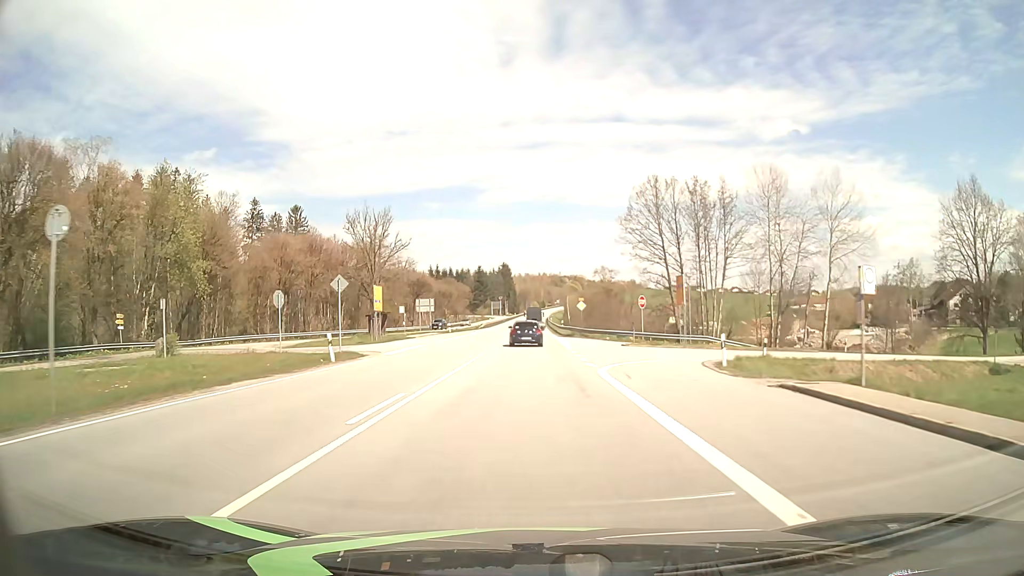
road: primary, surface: asphalt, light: Day
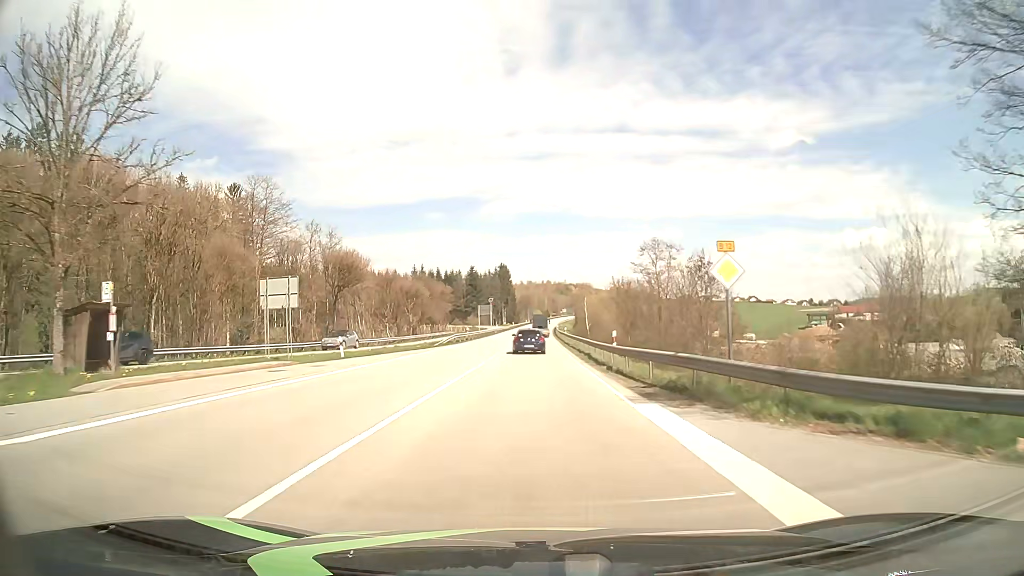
(-0.1, +43.7) m; -1°
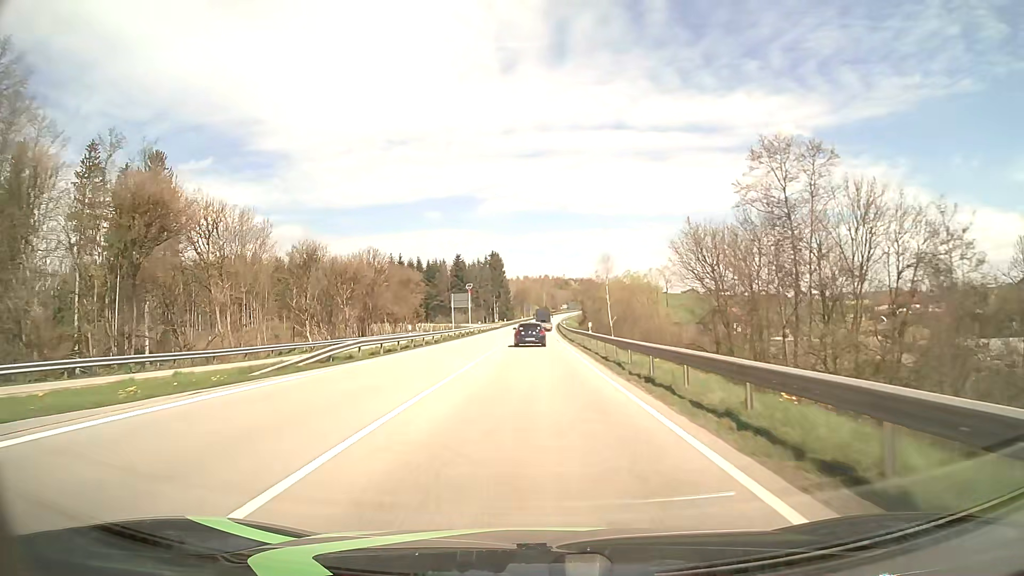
(+0.2, +33.2) m; 0°
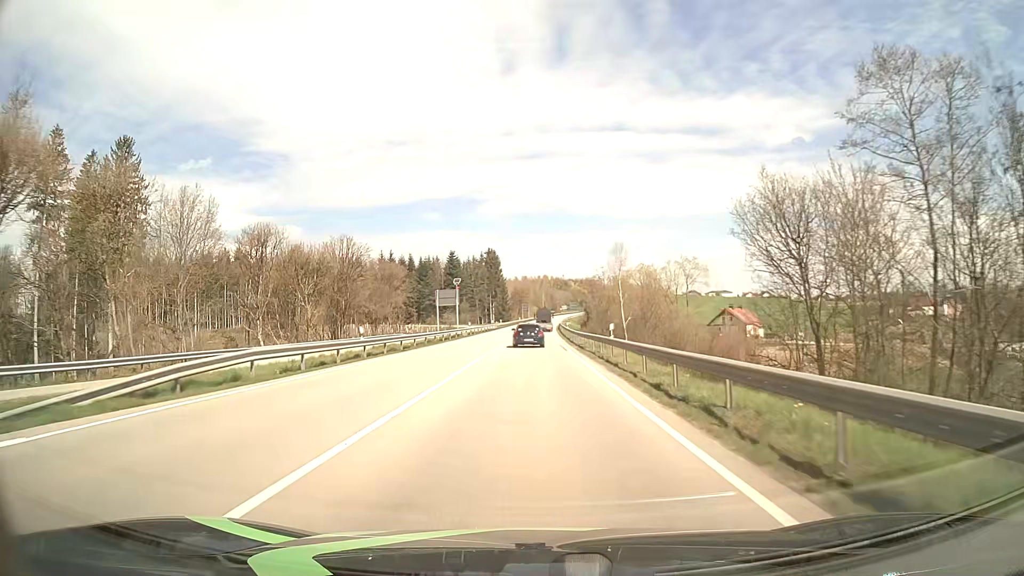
(0.0, +11.2) m; 0°
